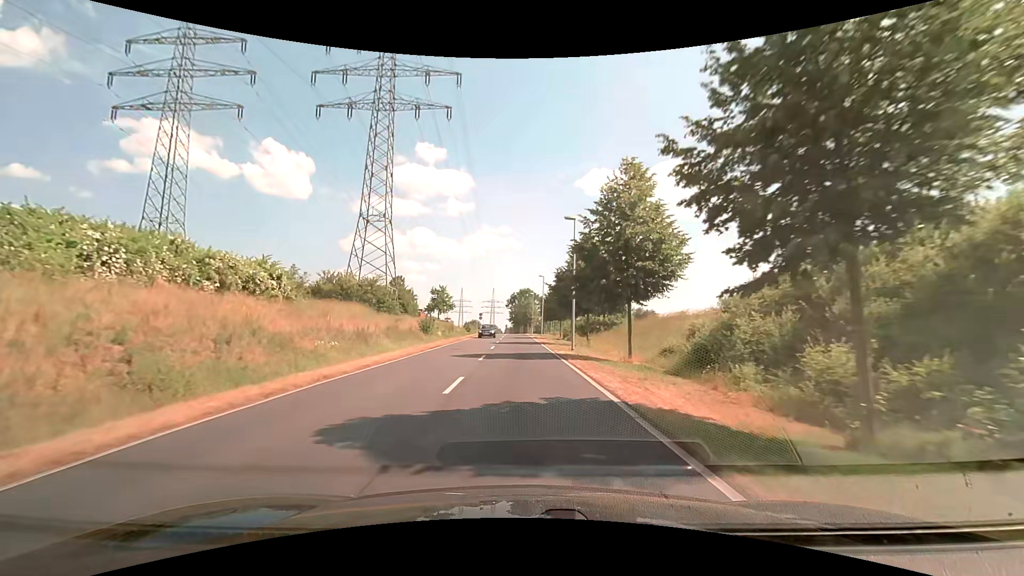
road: secondary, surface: asphalt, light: Day
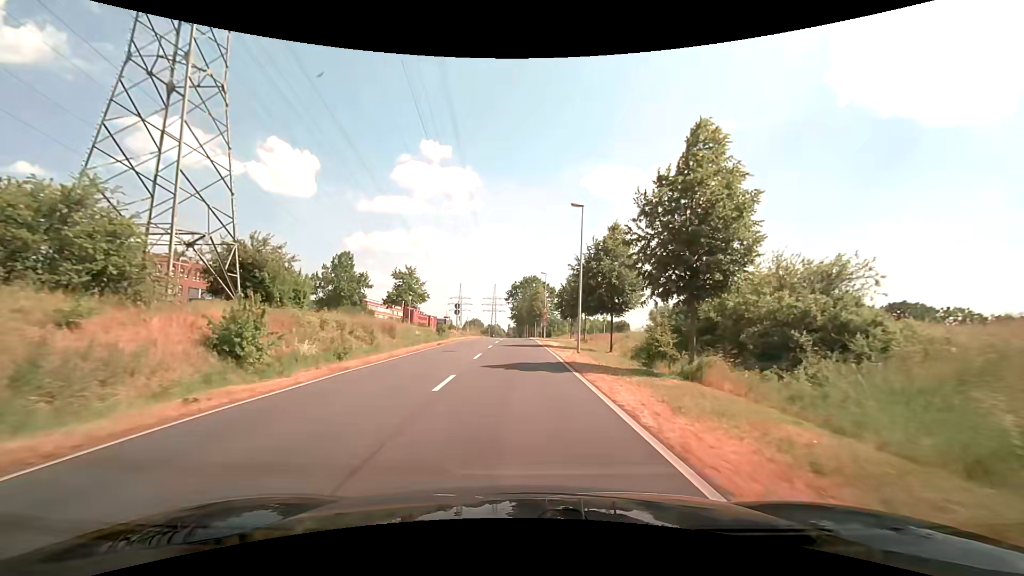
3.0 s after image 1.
(-0.2, +36.7) m; 0°
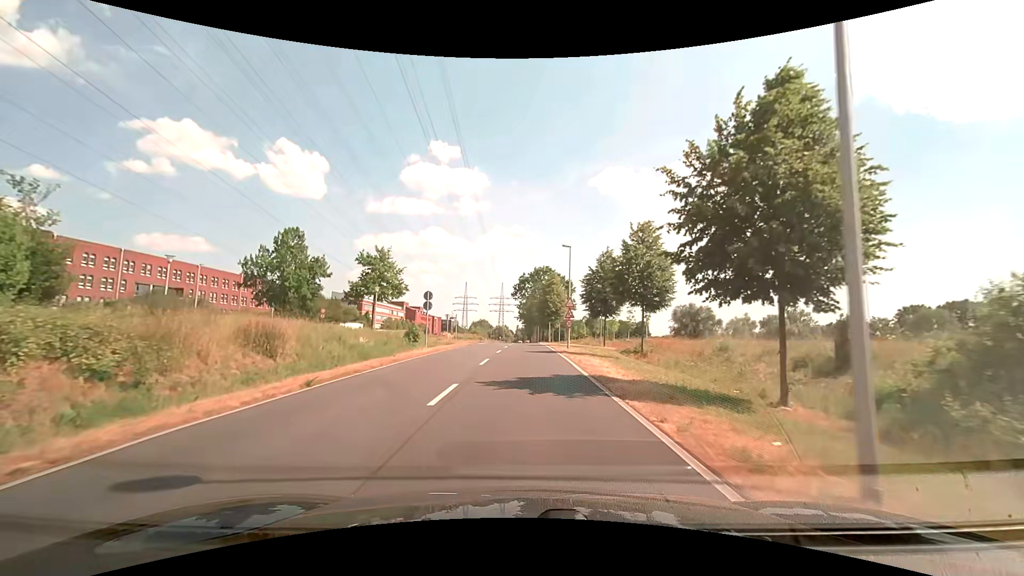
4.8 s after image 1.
(-0.2, +19.9) m; -1°
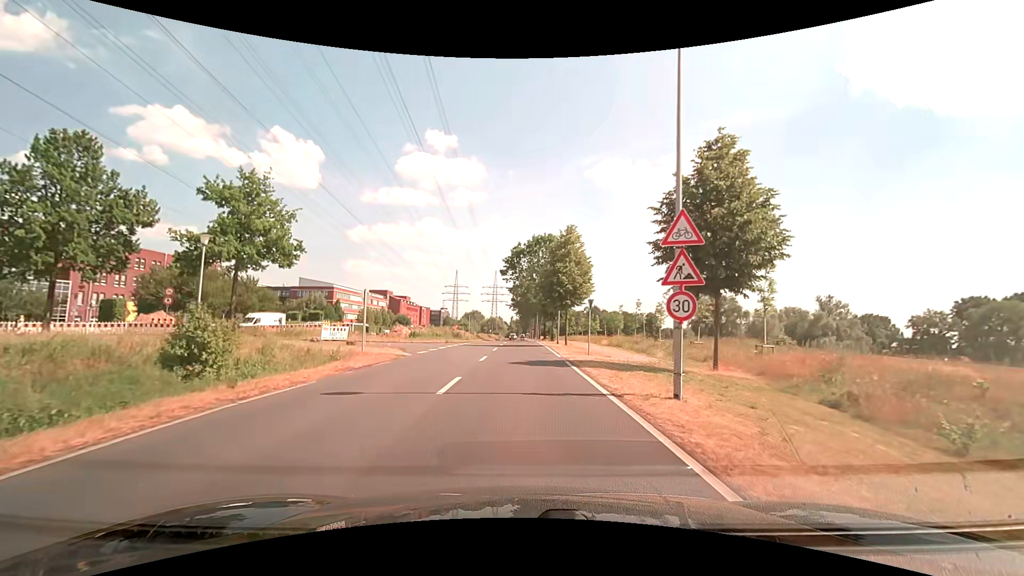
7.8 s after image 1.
(0.0, +26.2) m; 0°
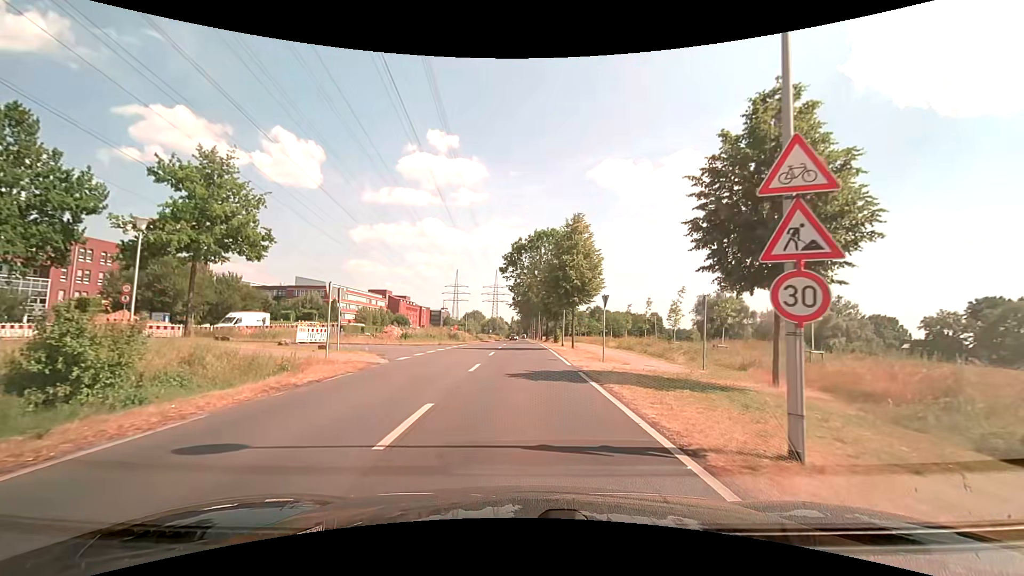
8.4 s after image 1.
(0.0, +4.0) m; -1°
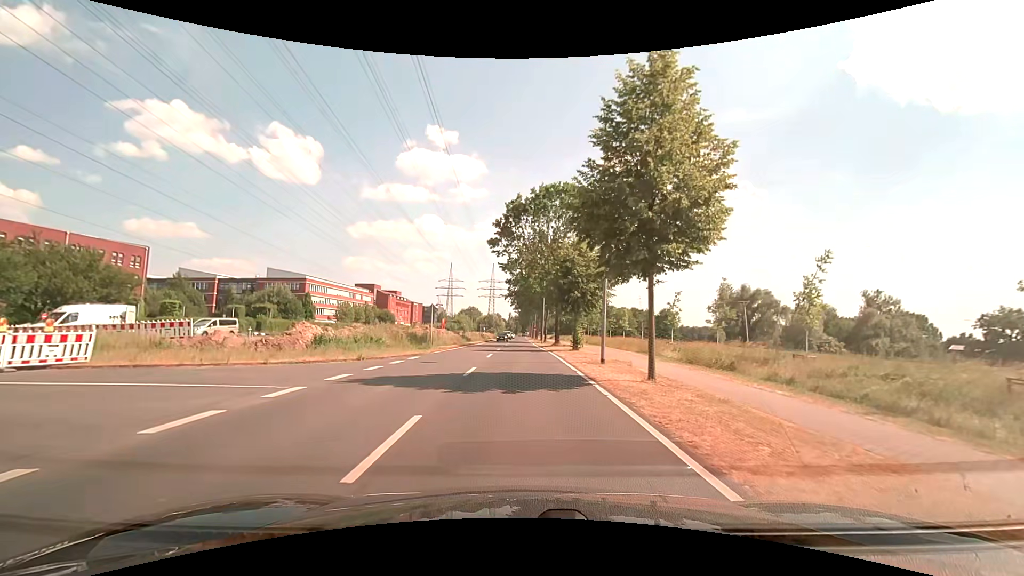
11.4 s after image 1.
(+0.1, +19.5) m; 0°
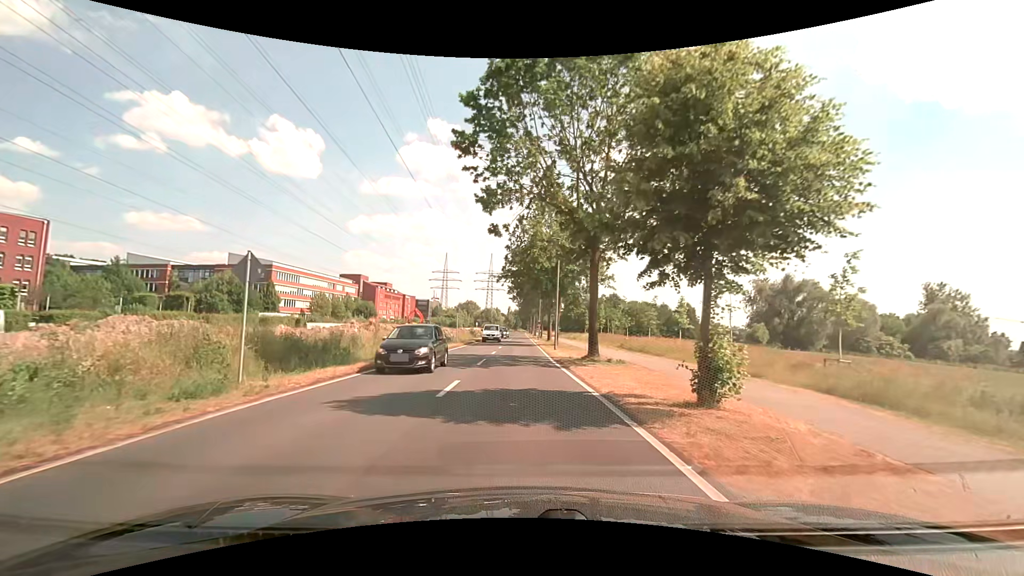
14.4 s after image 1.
(0.0, +22.4) m; 0°
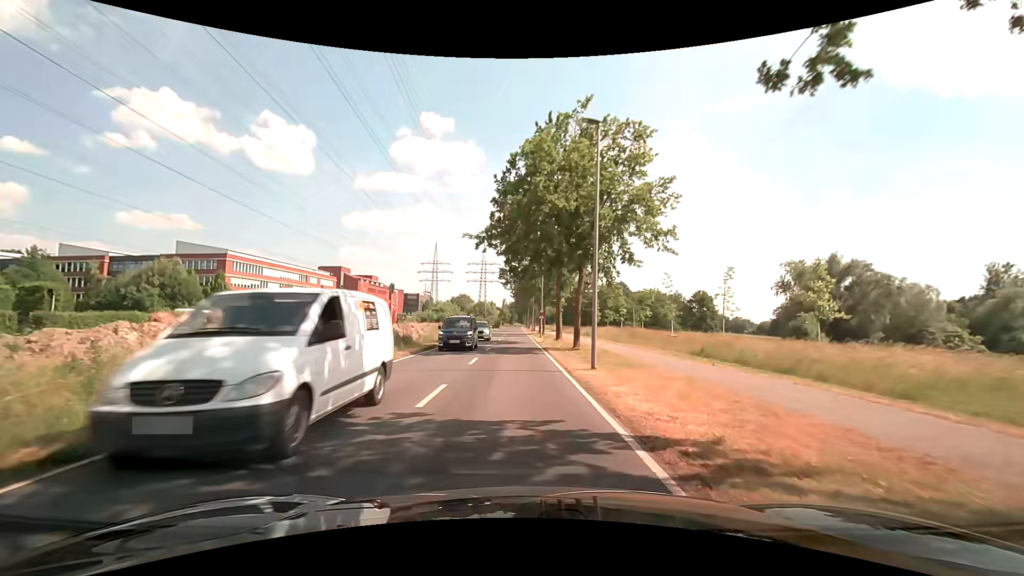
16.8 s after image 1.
(0.0, +19.1) m; +1°
(0, +10) (0, +20) (0, +30) (-1, +40) (-1, +50) (-1, +60) (-1, +70) (-1, +80) (-1, +90) (-2, +100) m
